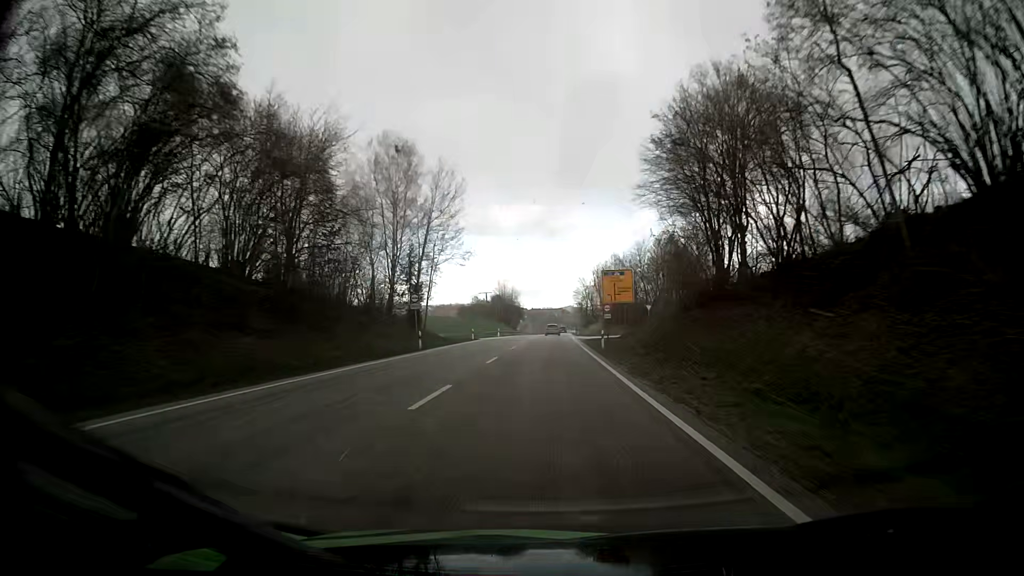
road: primary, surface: asphalt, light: Day
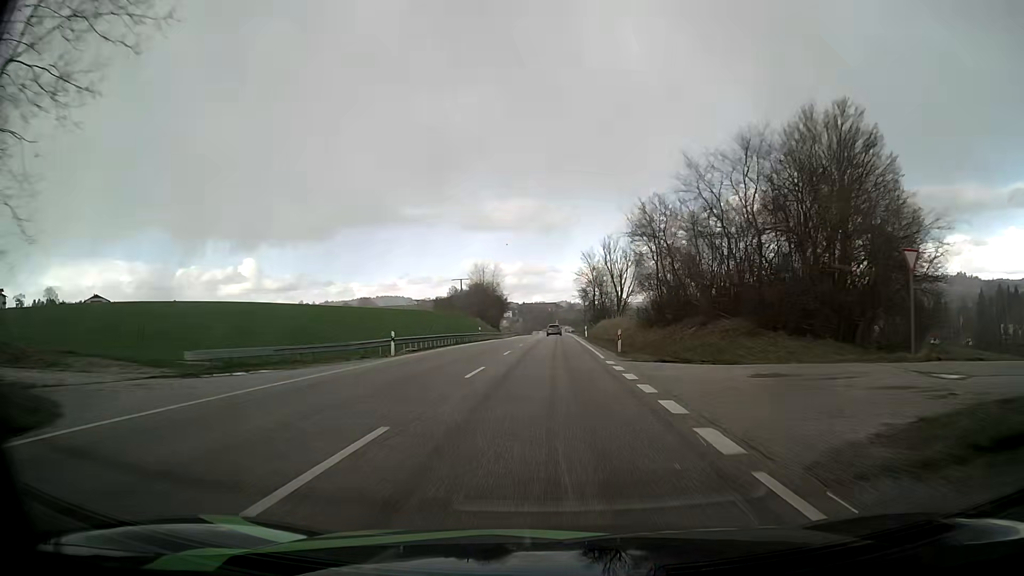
(+0.4, +55.0) m; +1°
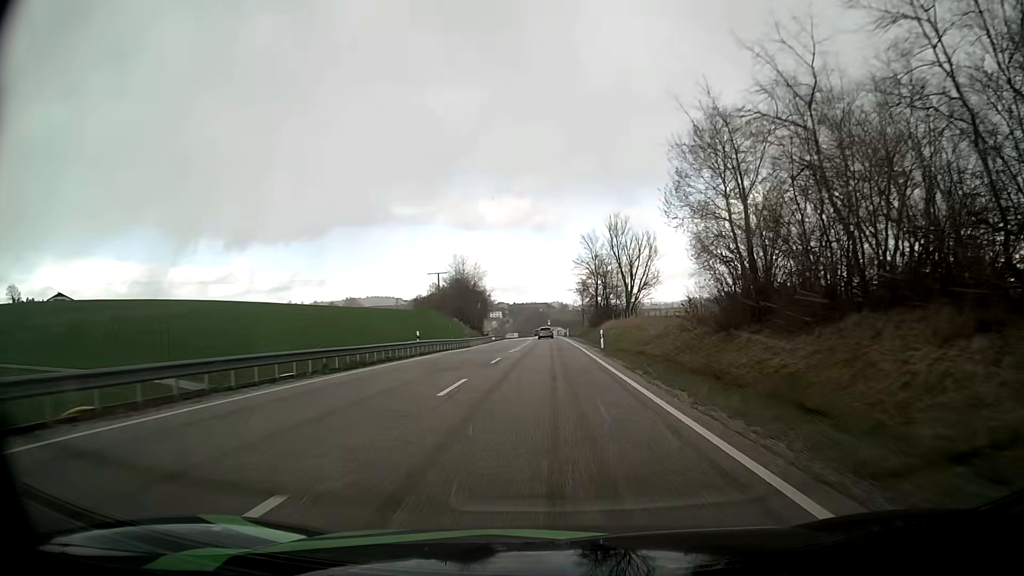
(+0.2, +27.5) m; +1°
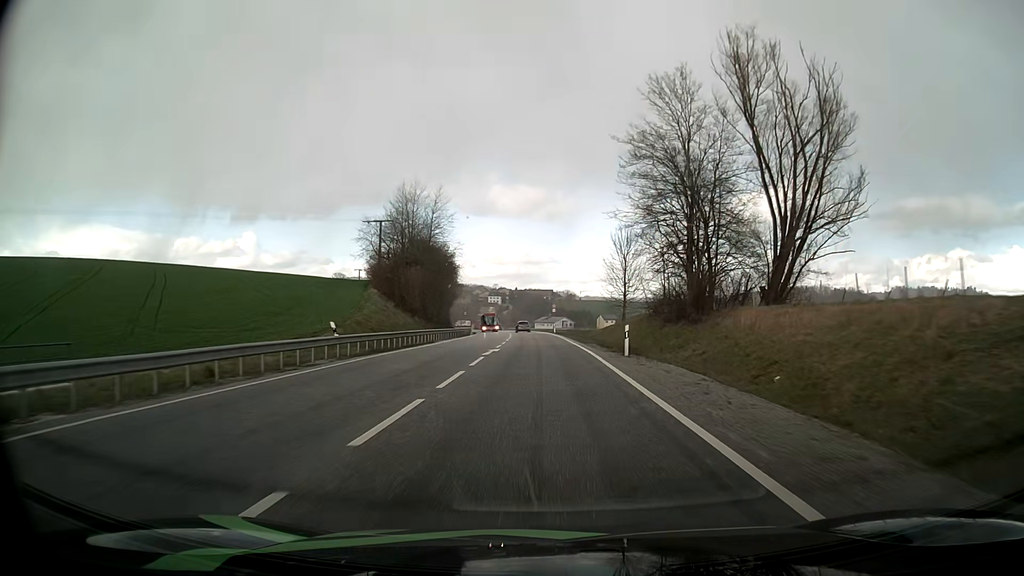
(-0.1, +66.1) m; -1°
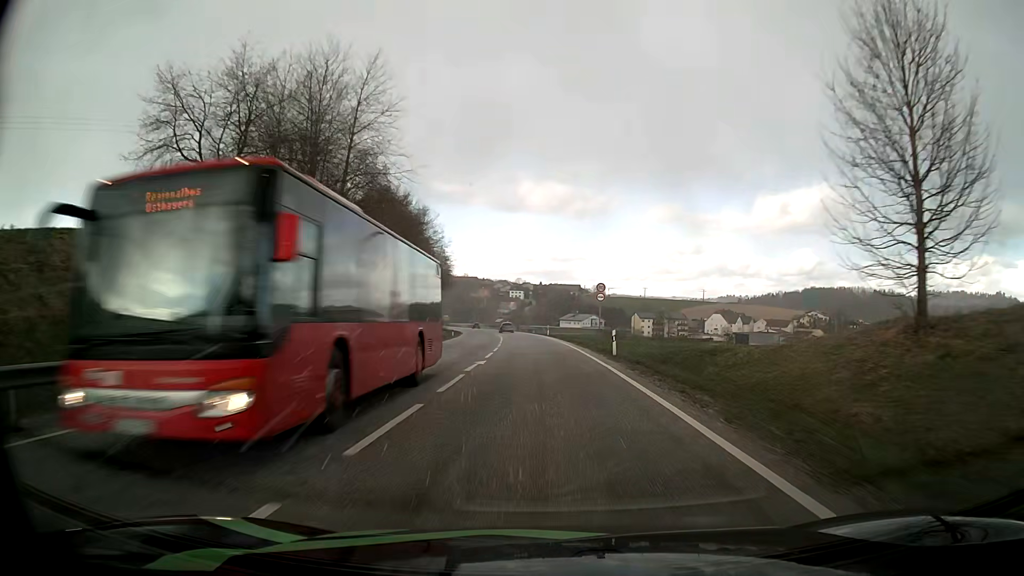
(-0.8, +48.7) m; -2°
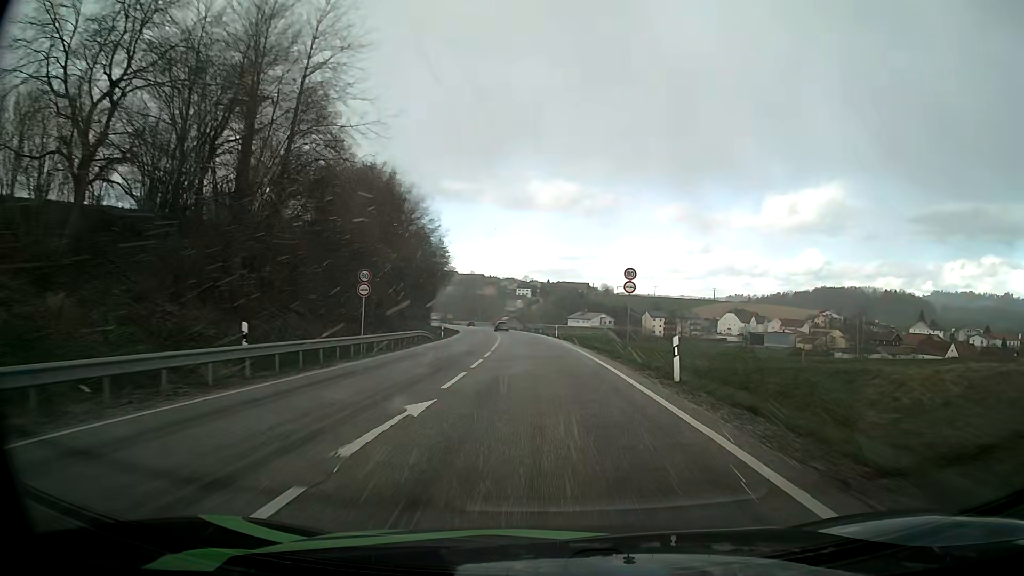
(0.0, +11.6) m; 0°
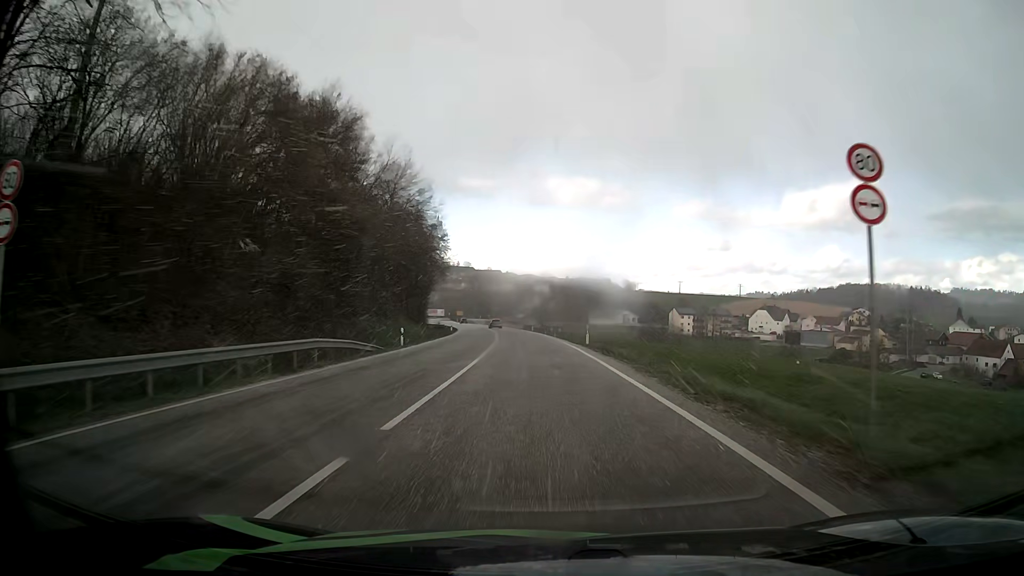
(-0.3, +22.7) m; -2°
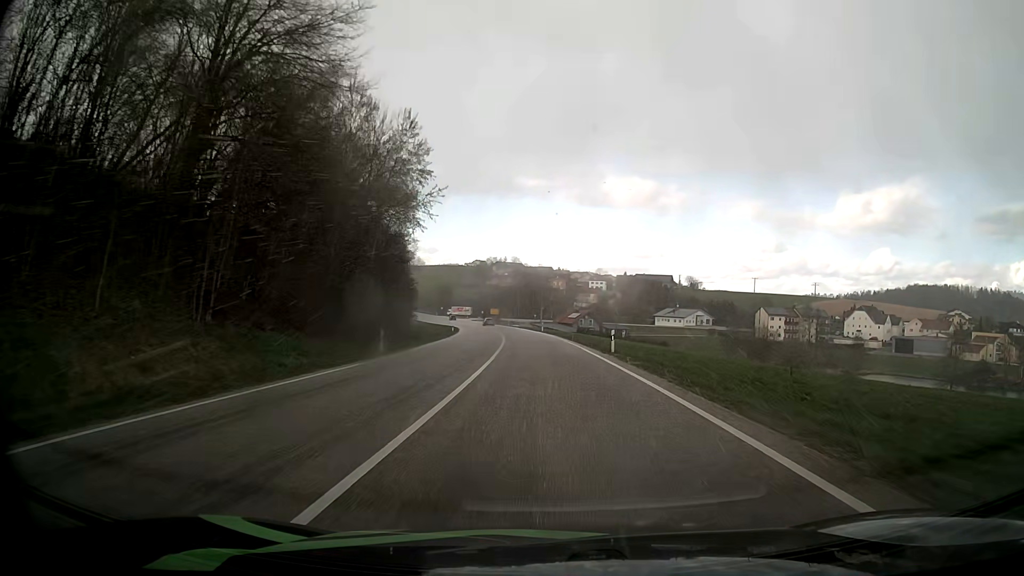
(-2.3, +54.7) m; -4°
(0, +10) (0, +20) (0, +30) (-1, +40) (-1, +50) (-2, +60) (-3, +70) (-4, +80) (-5, +90) (-7, +100) m
